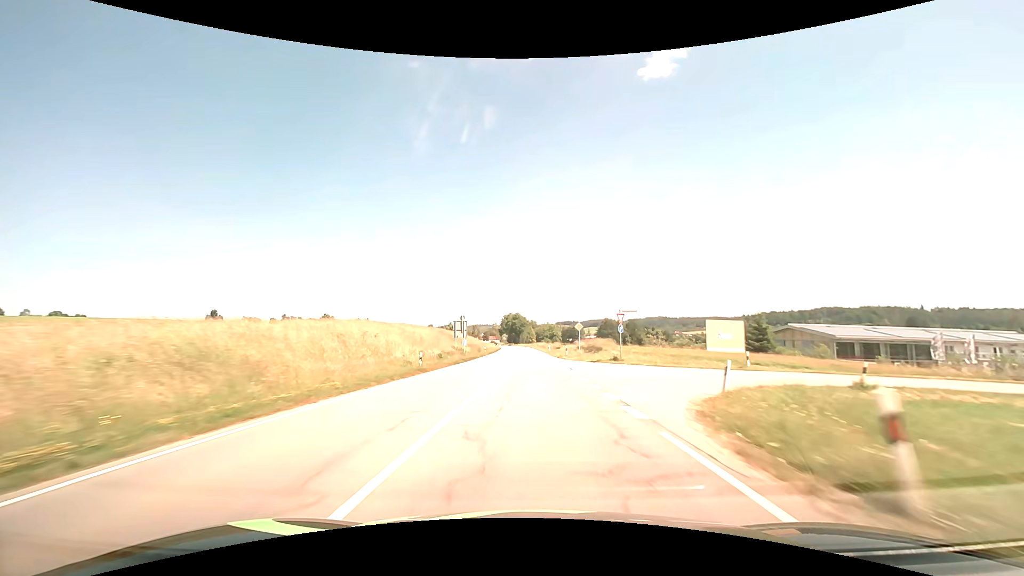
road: secondary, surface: asphalt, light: Day
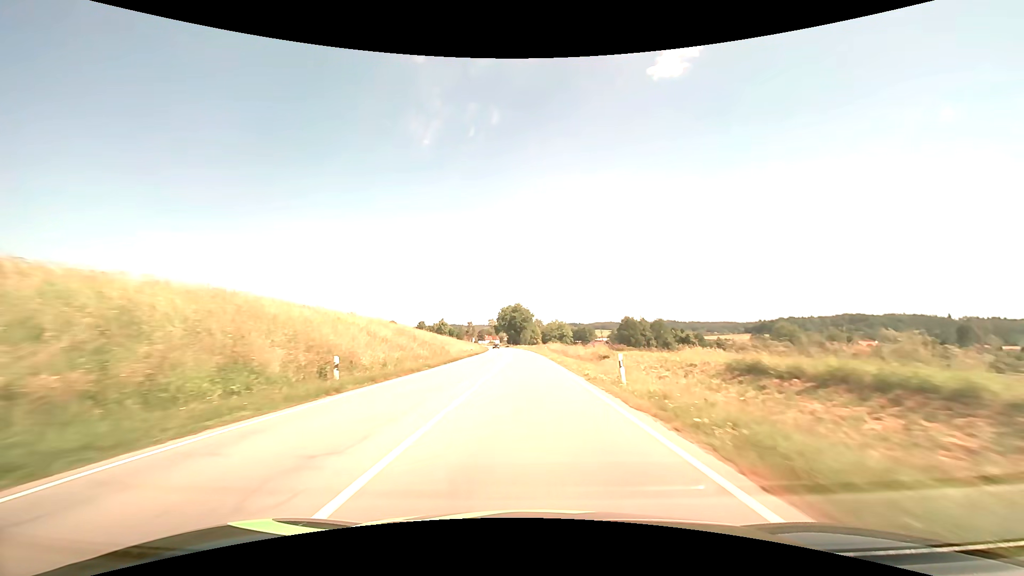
(-0.1, +57.6) m; 0°
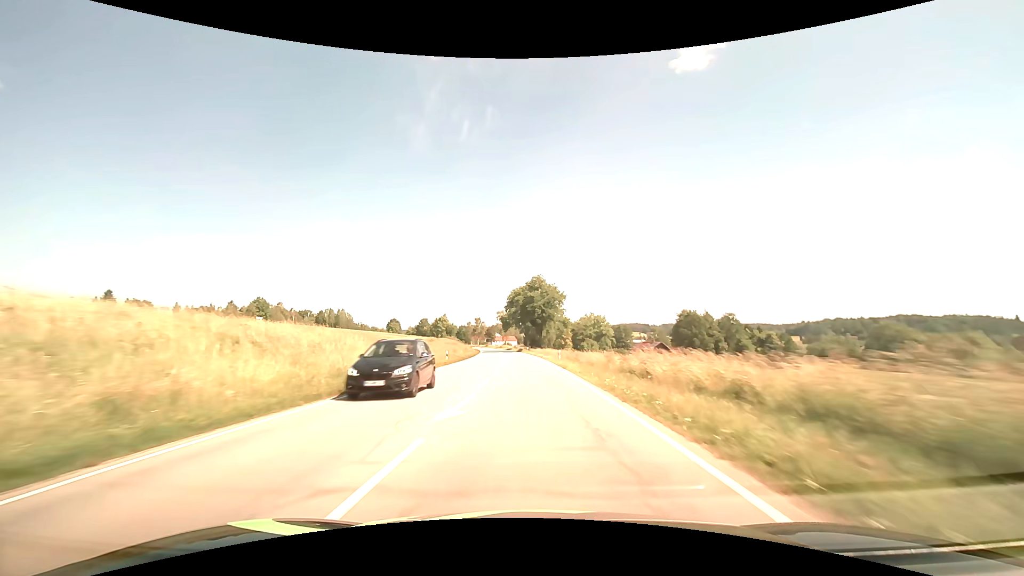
(-1.6, +70.9) m; -3°
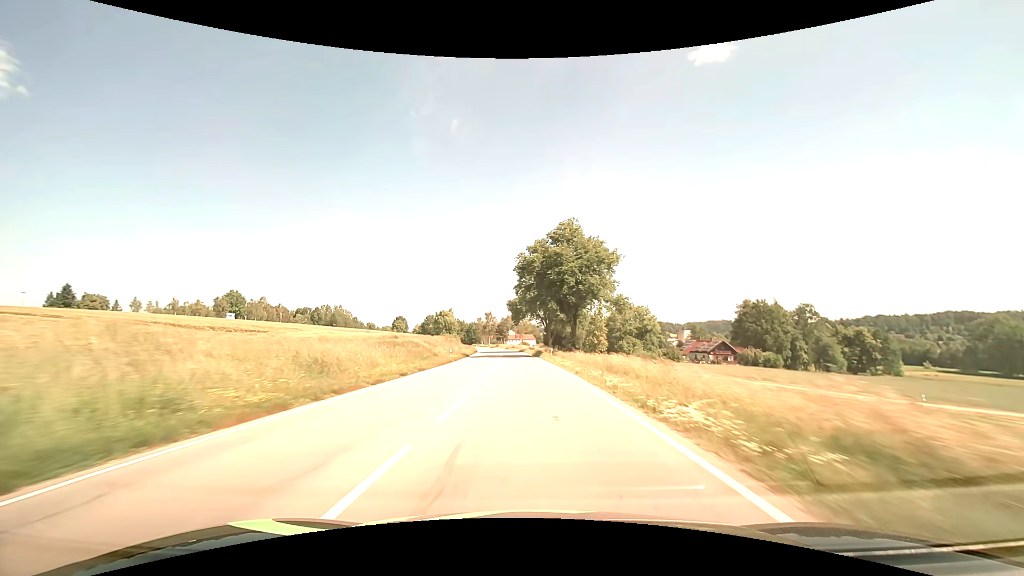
(-0.7, +42.7) m; -2°
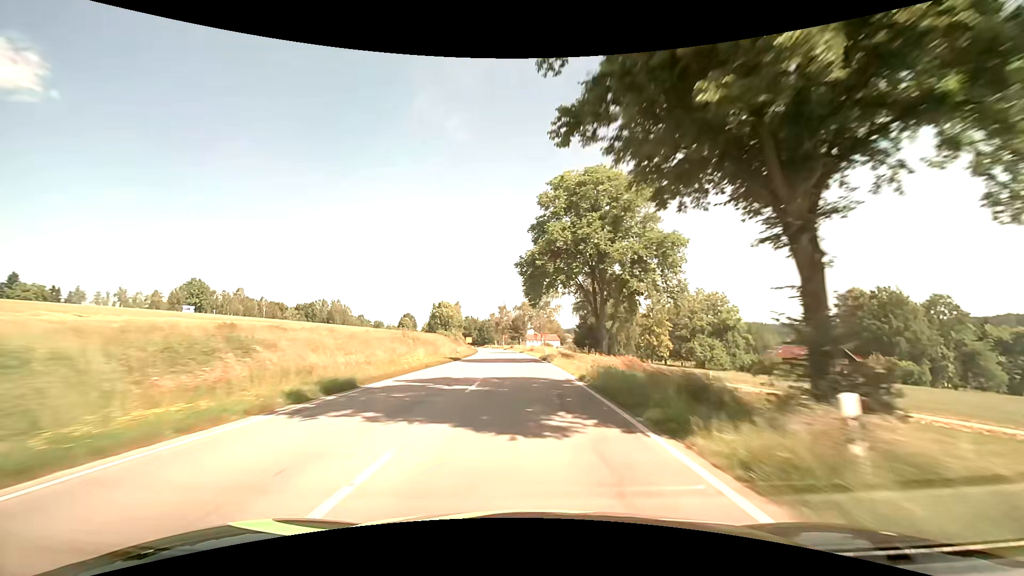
(-0.9, +43.0) m; -2°
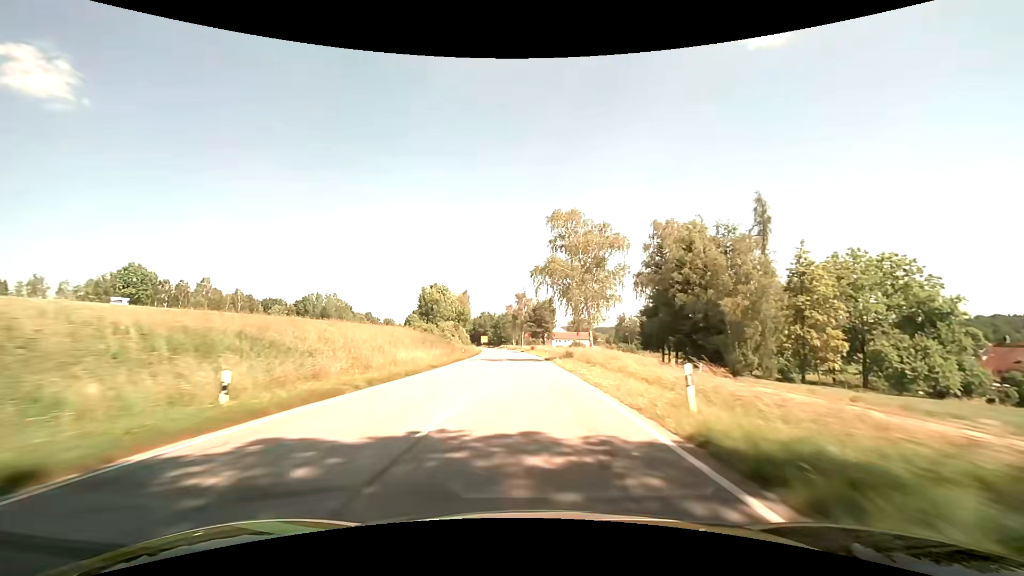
(-1.1, +43.2) m; -3°
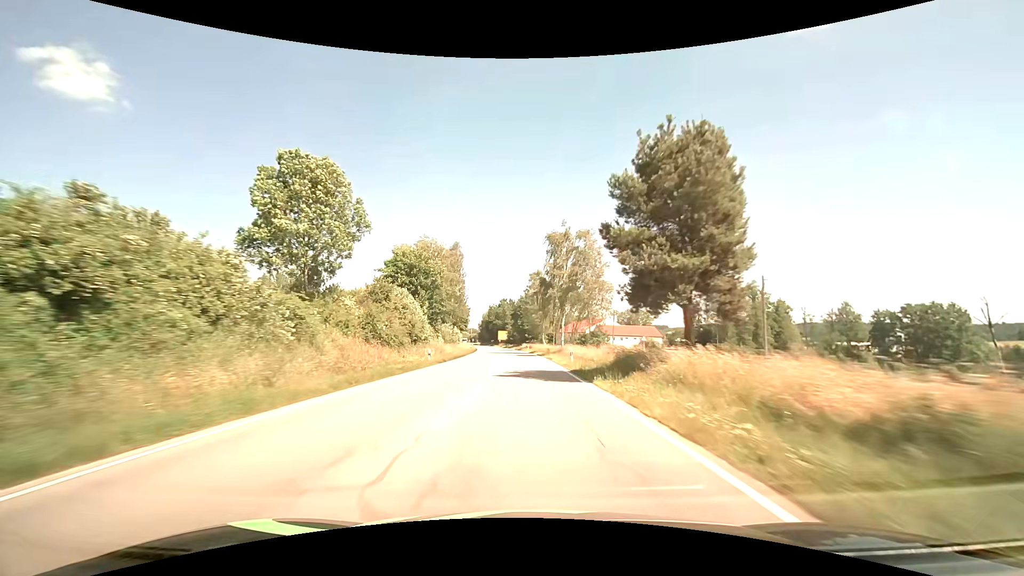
(-2.5, +72.3) m; -4°
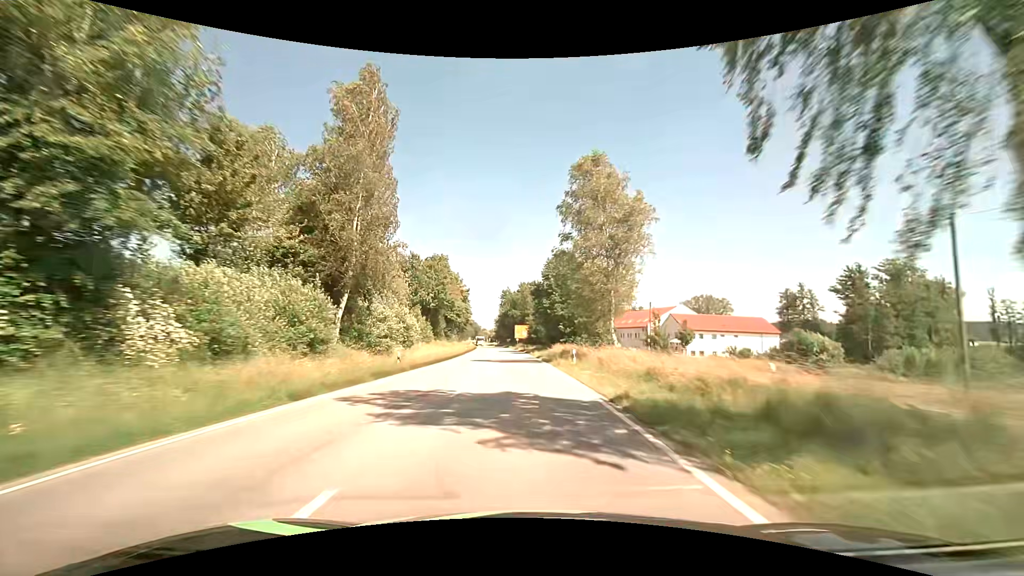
(-1.4, +55.6) m; -3°
(0, +10) (0, +20) (-1, +30) (-1, +40) (-2, +50) (-2, +60) (-3, +70) (-4, +80) (-5, +90) (-6, +100) m
